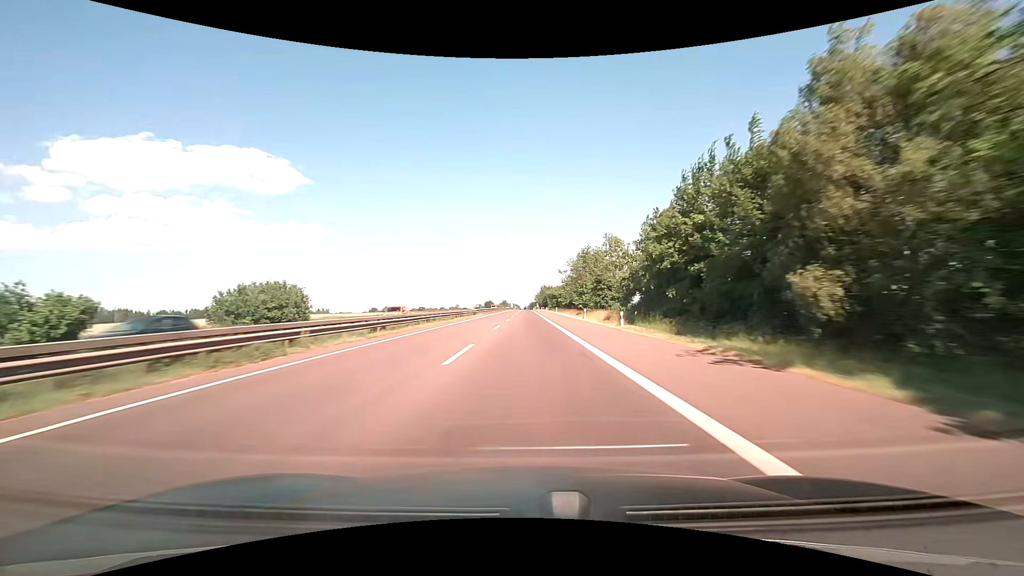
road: motorway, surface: asphalt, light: Day
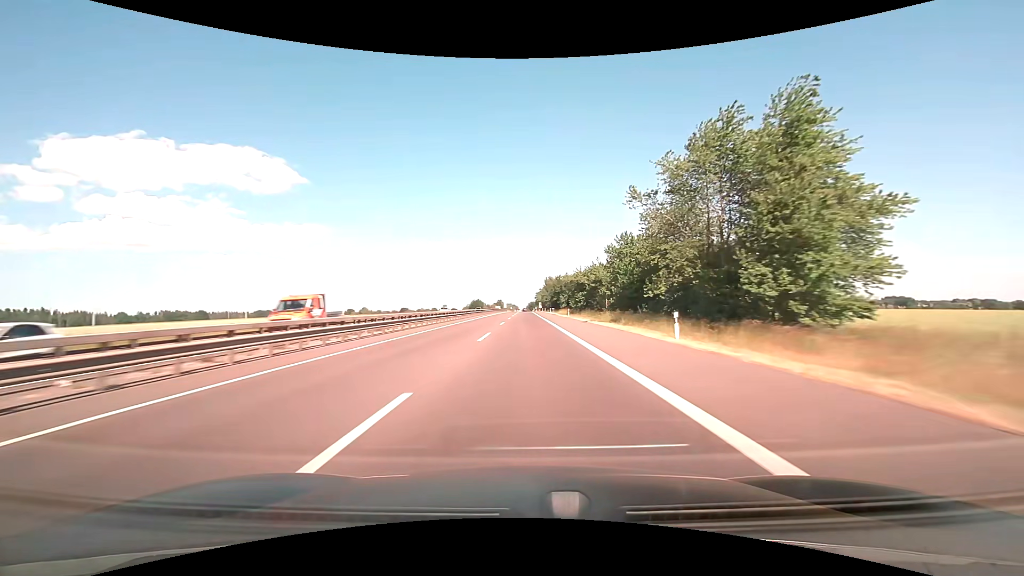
(+0.1, +81.2) m; 0°
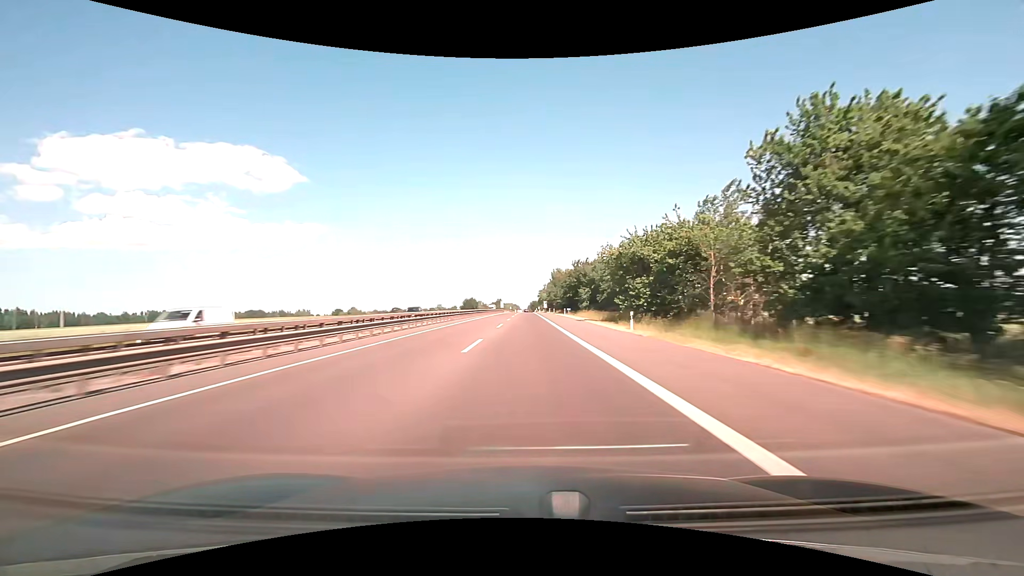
(0.0, +40.6) m; 0°
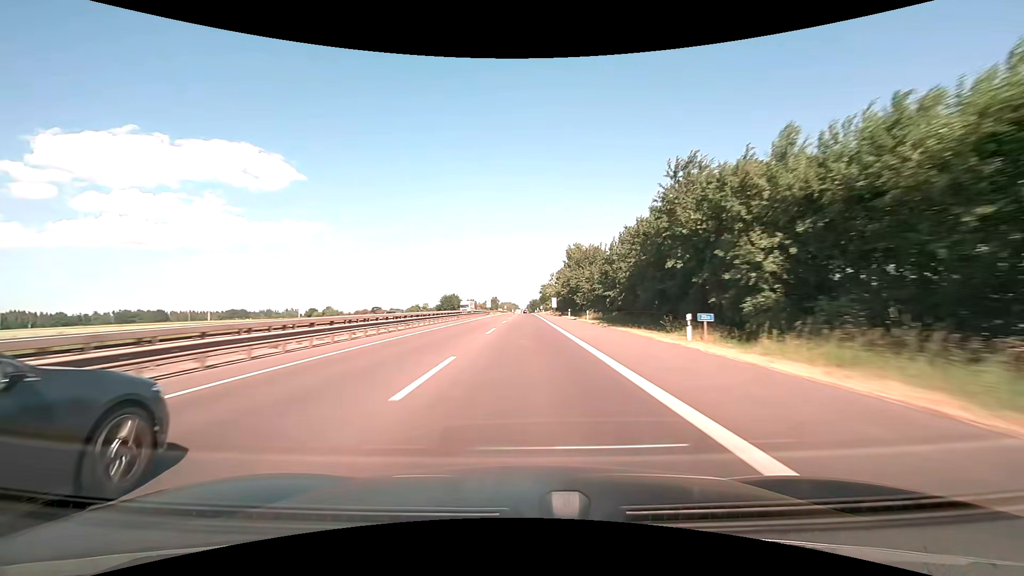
(+0.1, +60.9) m; 0°
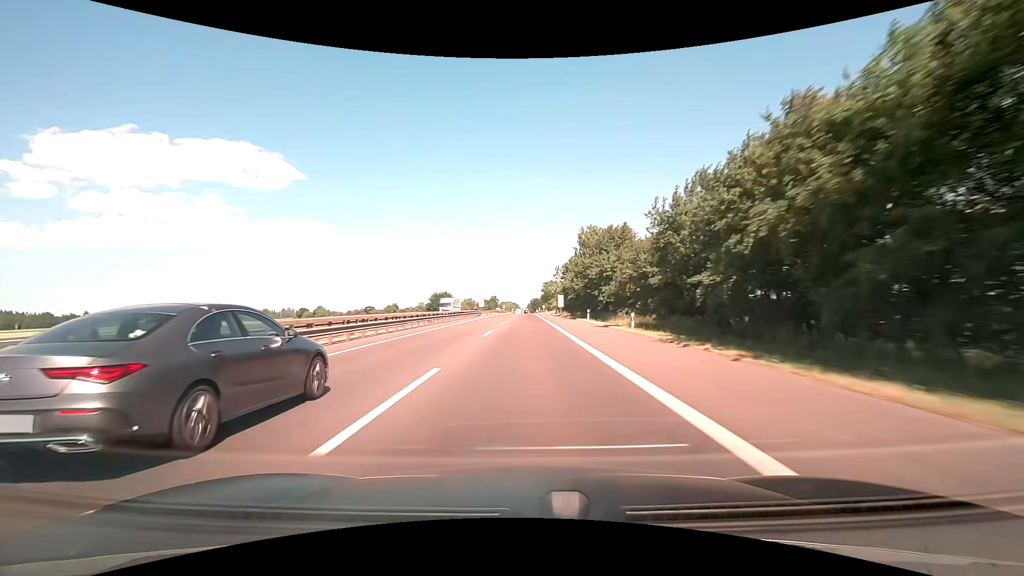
(0.0, +20.3) m; 0°
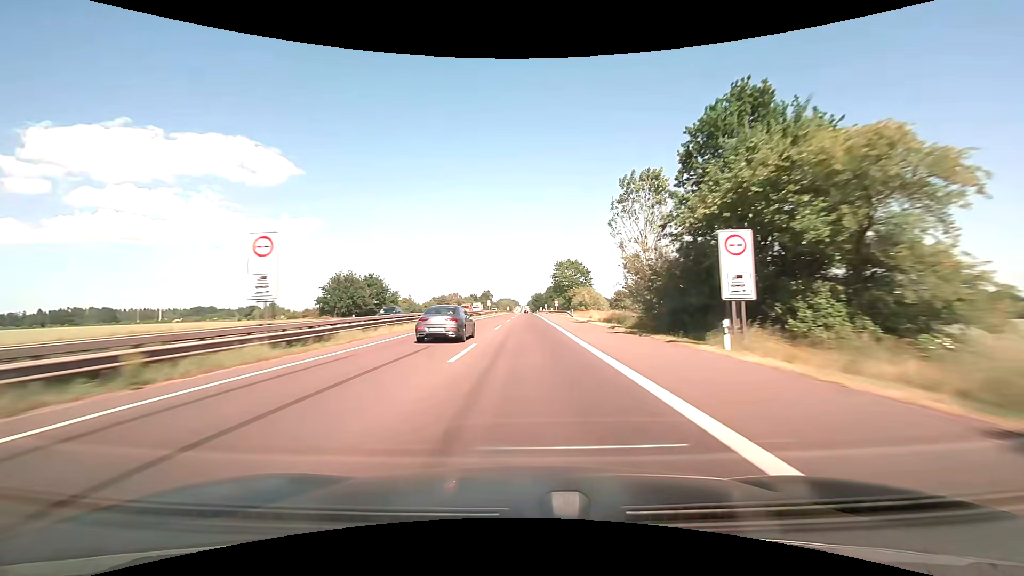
(-0.1, +81.6) m; 0°
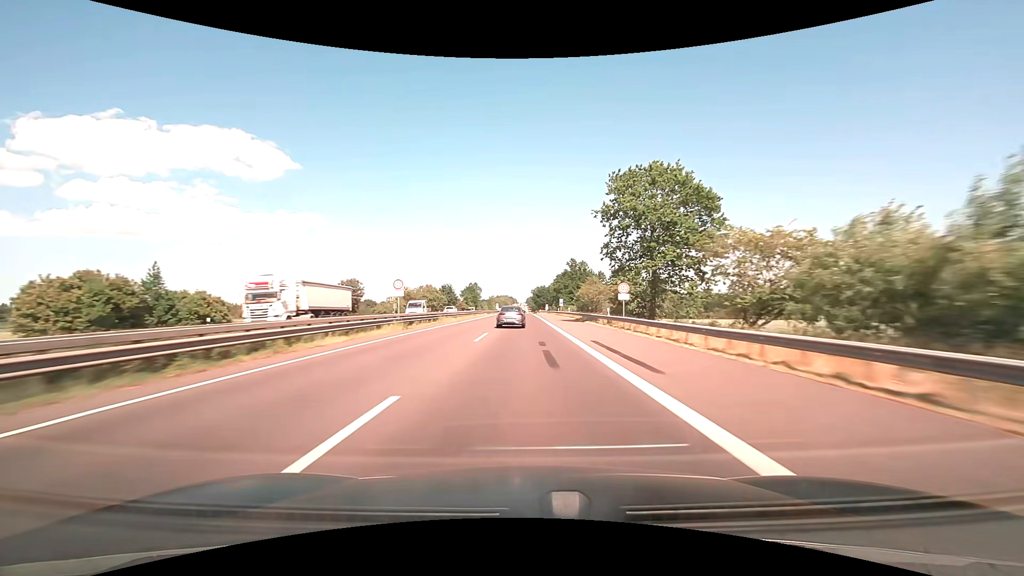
(0.0, +82.1) m; 0°
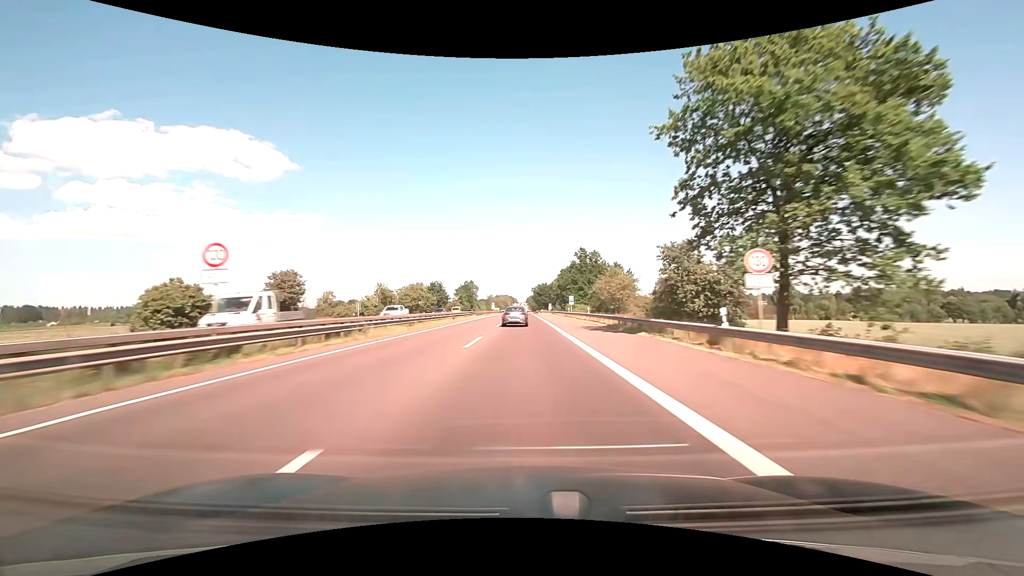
(0.0, +20.6) m; 0°
